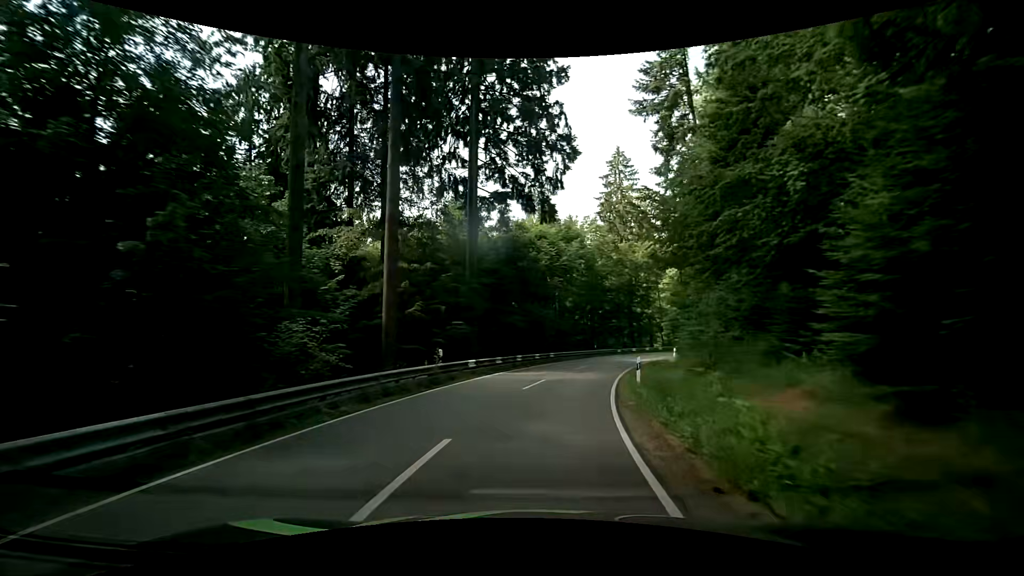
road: secondary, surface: asphalt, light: Day
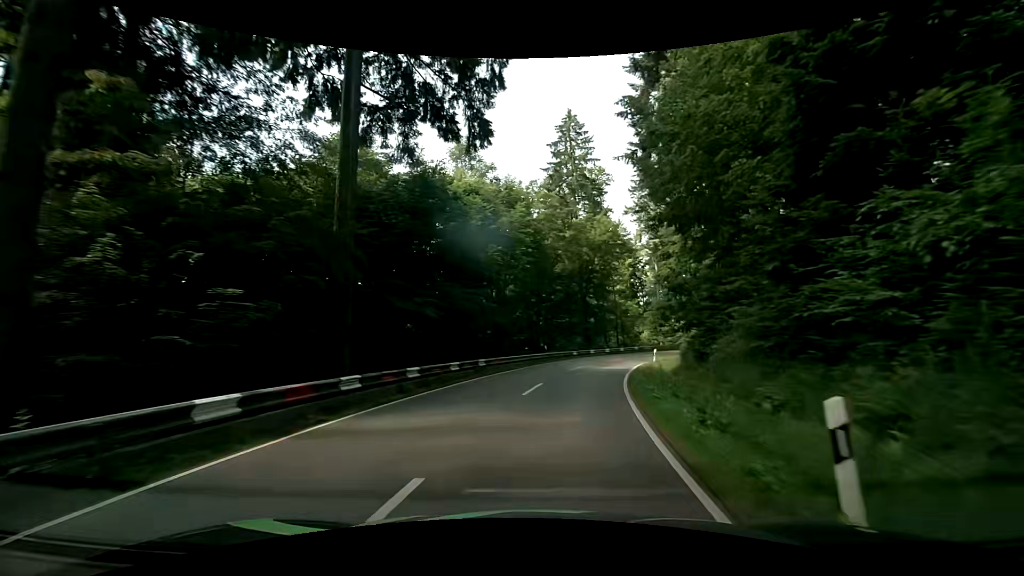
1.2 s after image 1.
(+0.9, +14.1) m; +7°
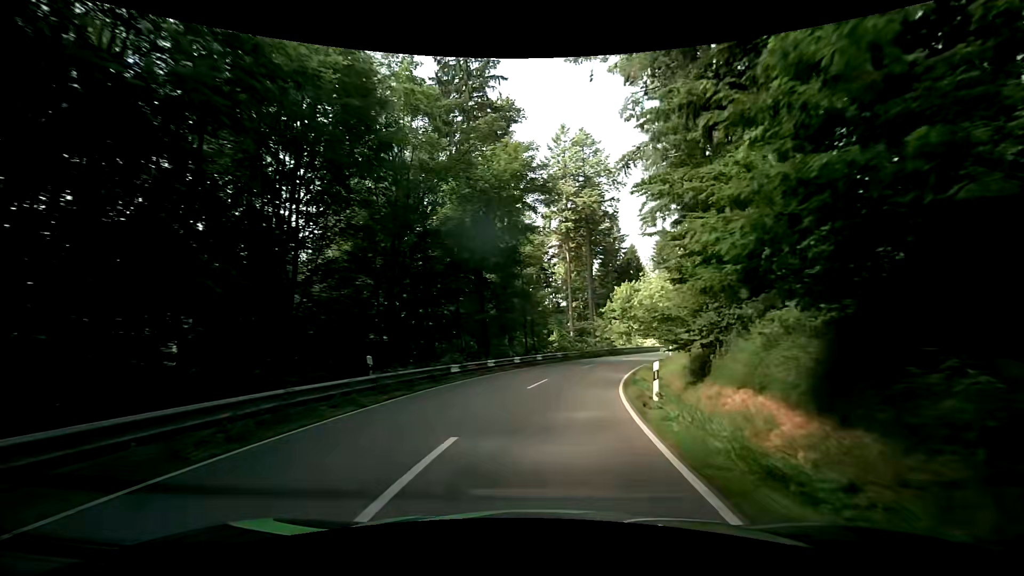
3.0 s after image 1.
(+2.4, +21.6) m; +12°
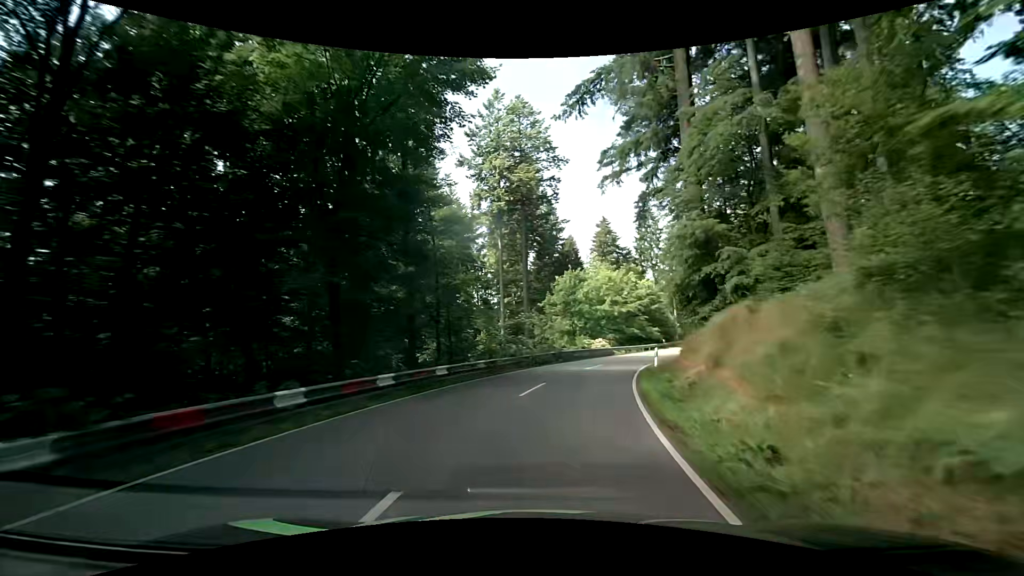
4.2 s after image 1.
(+0.7, +14.6) m; +8°
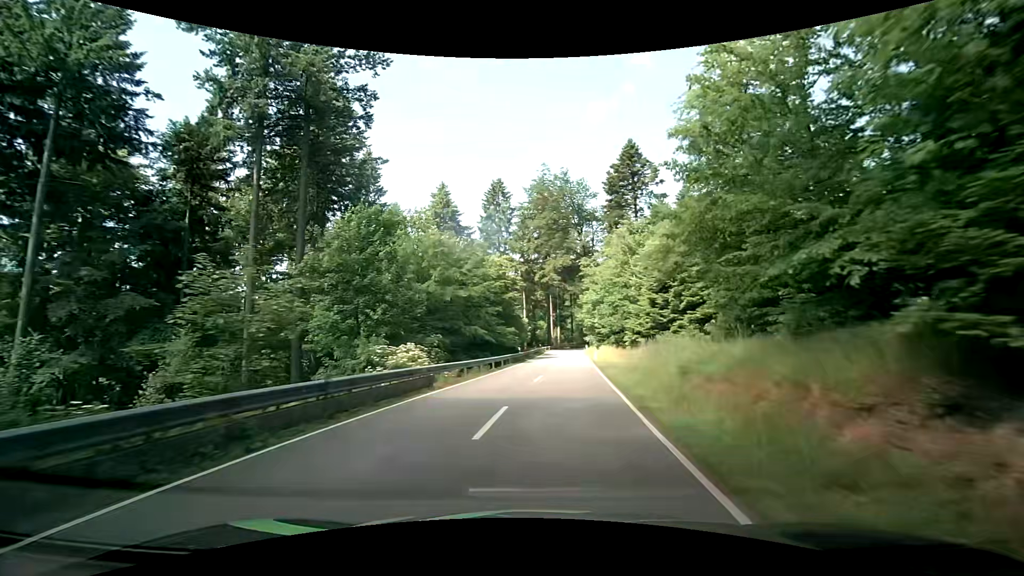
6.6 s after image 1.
(+4.1, +29.0) m; +17°
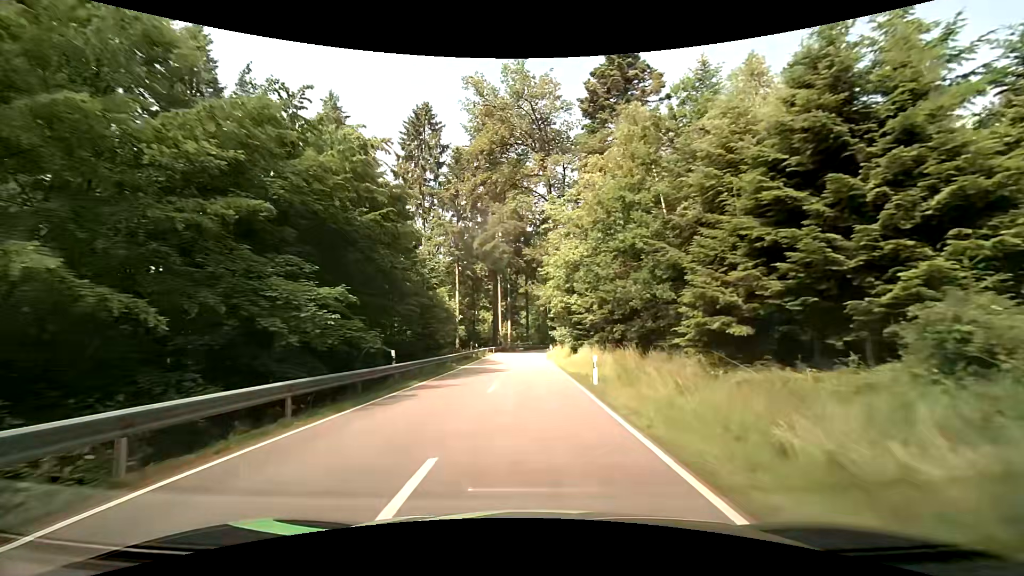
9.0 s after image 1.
(+2.5, +29.0) m; +7°
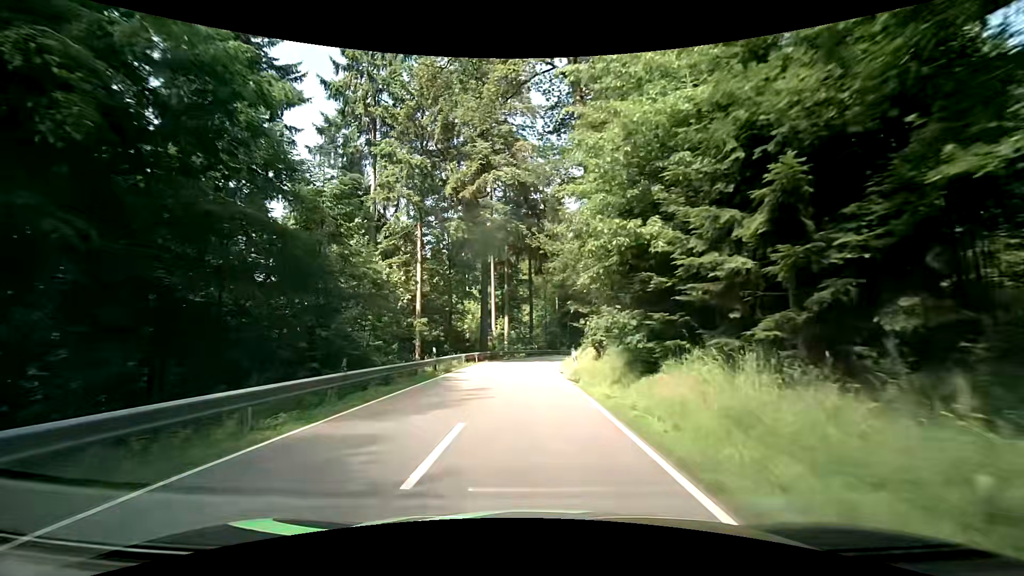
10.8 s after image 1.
(-0.2, +21.5) m; -1°
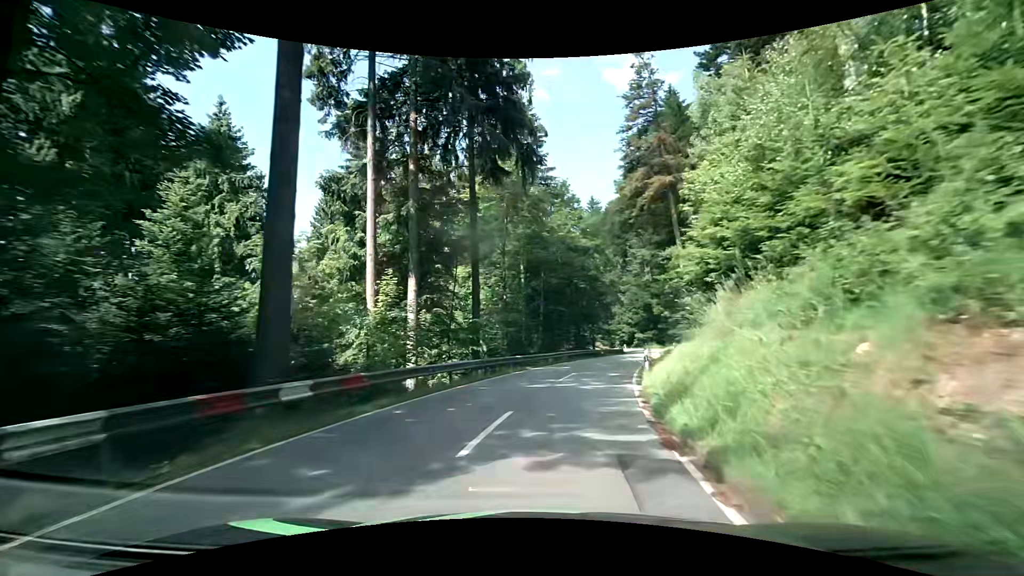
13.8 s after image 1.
(+0.1, +34.9) m; +5°
(0, +10) (+2, +20) (+4, +30) (+7, +39) (+10, +49) (+13, +58) (+16, +68) (+18, +78) (+19, +87) (+19, +97) m
